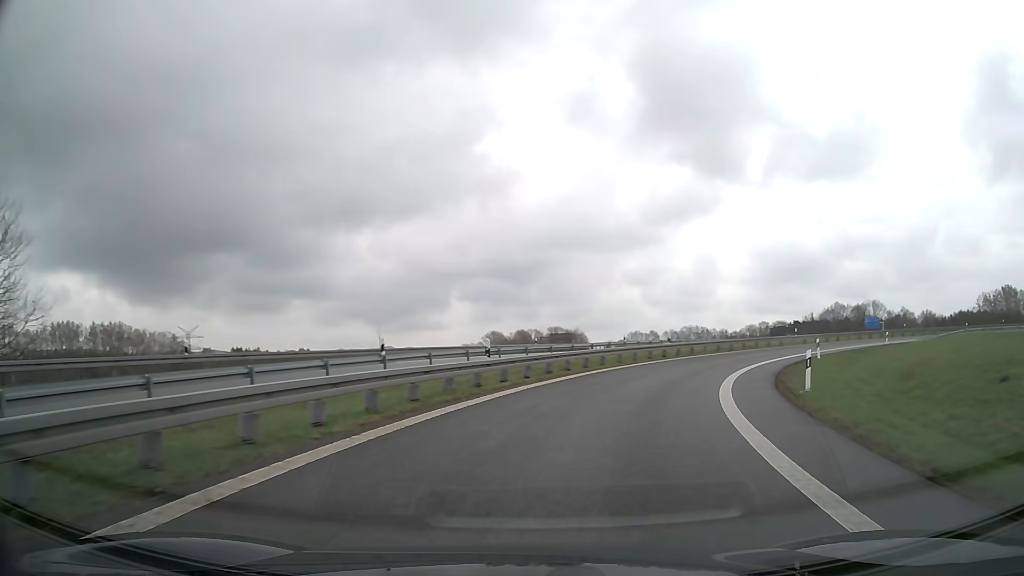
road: motorway_link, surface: asphalt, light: Day
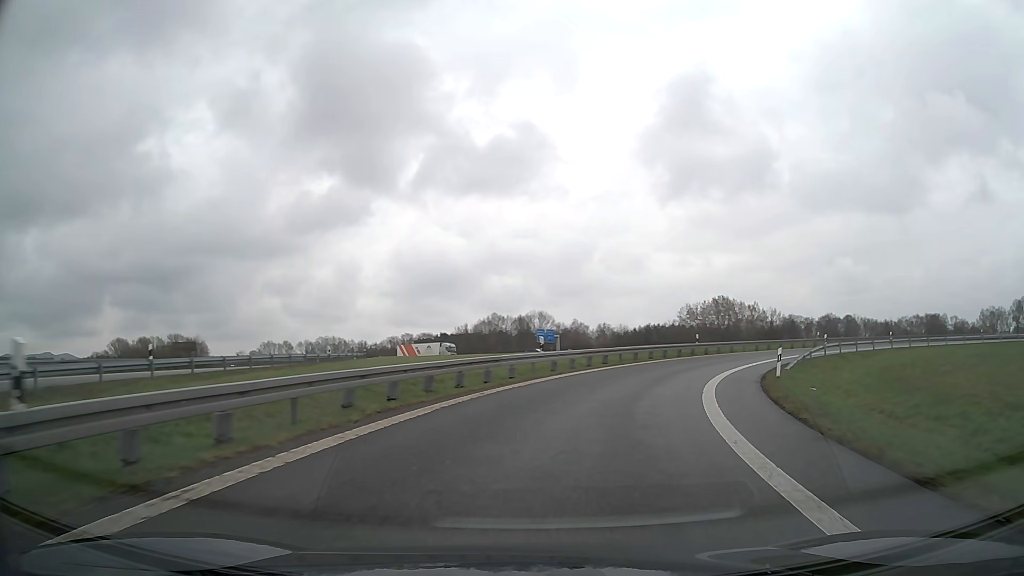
(+7.7, +31.1) m; +29°
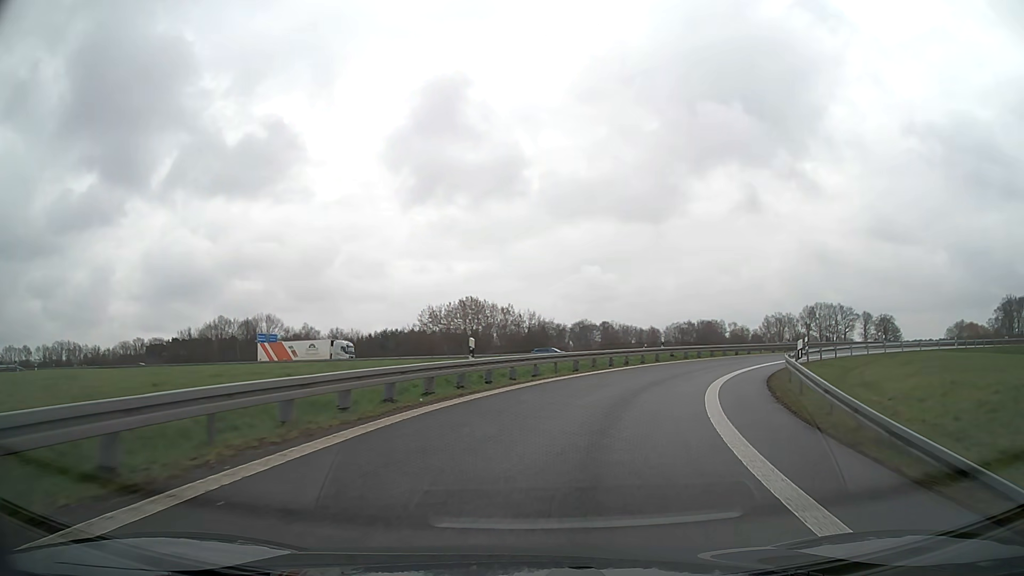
(+4.8, +24.3) m; +22°
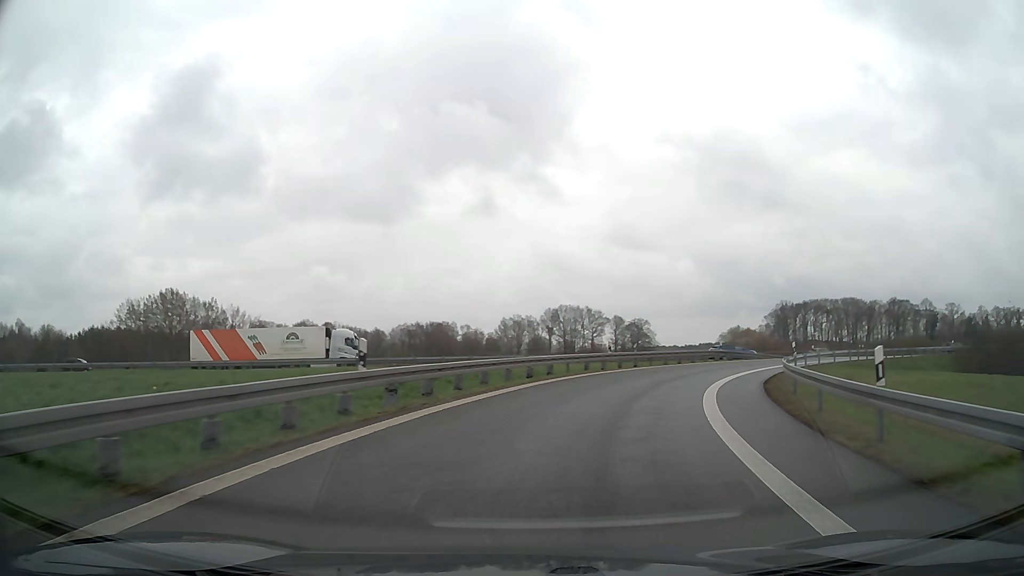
(+4.8, +24.1) m; +23°
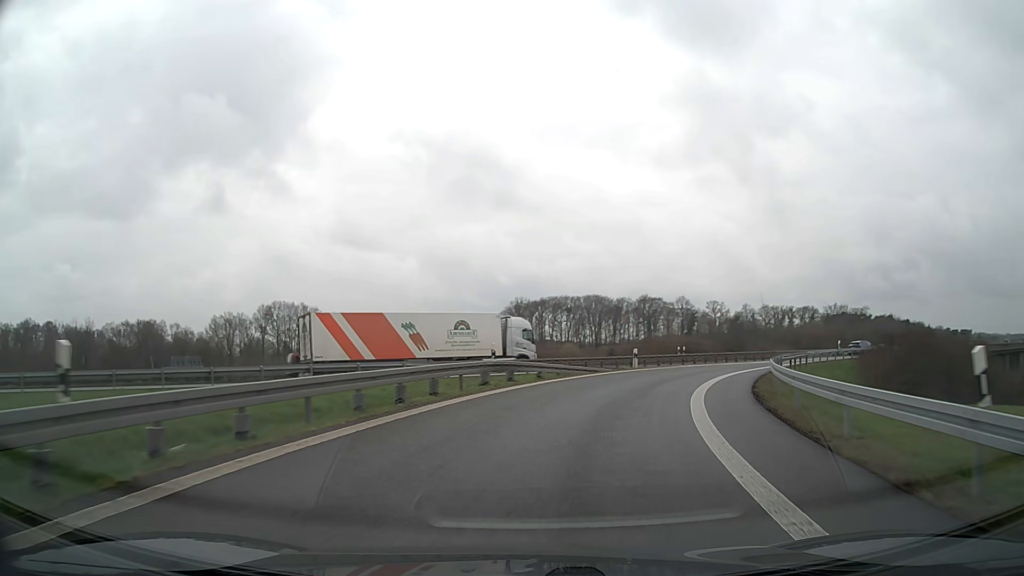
(+5.1, +24.6) m; +23°
(+1, +10) (+3, +20) (+7, +29) (+12, +37) (+18, +45) (+26, +52) (+34, +58) (+42, +64) (+50, +70) (+58, +76) m
